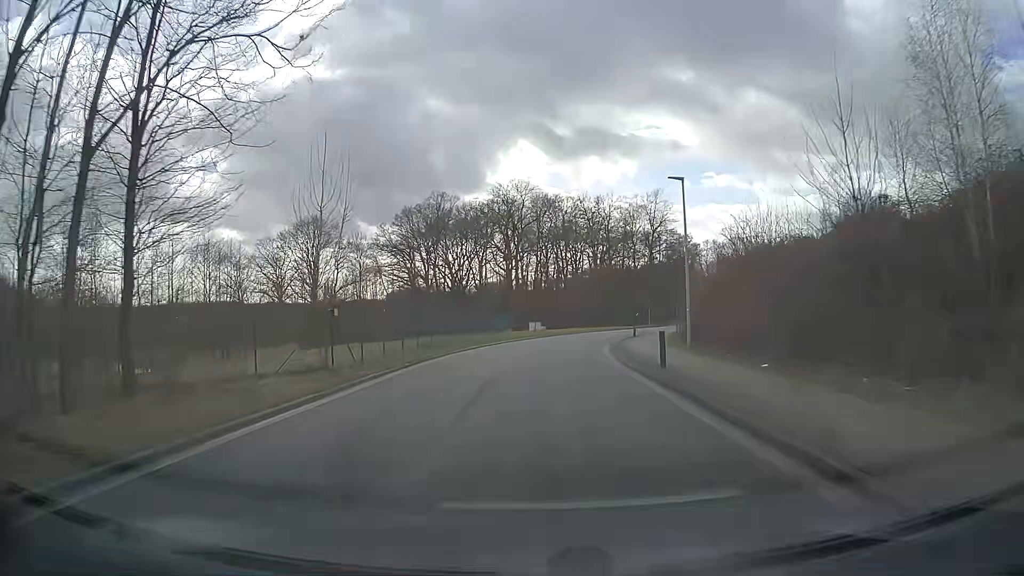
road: residential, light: Day
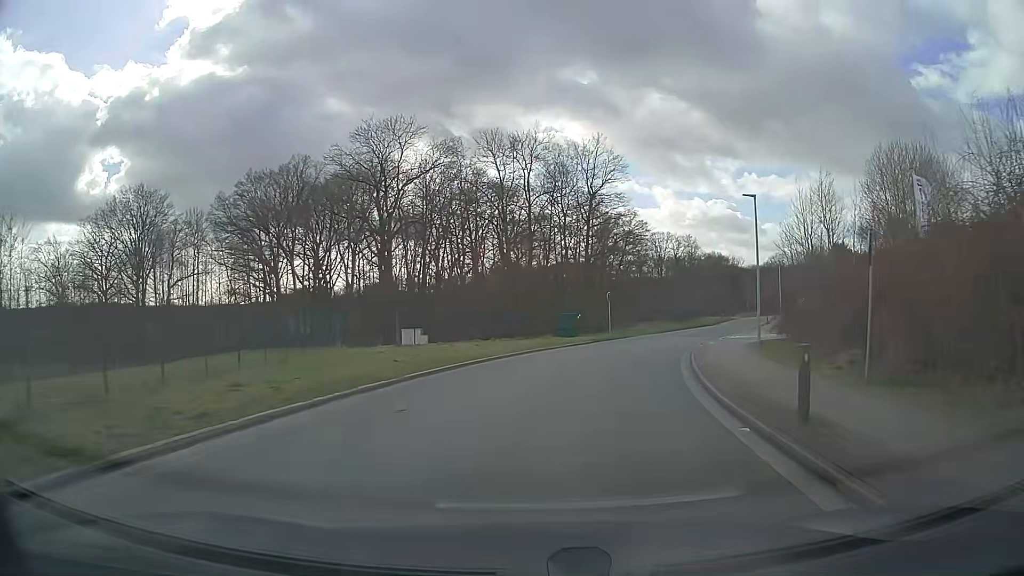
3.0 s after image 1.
(+1.6, +34.5) m; +8°
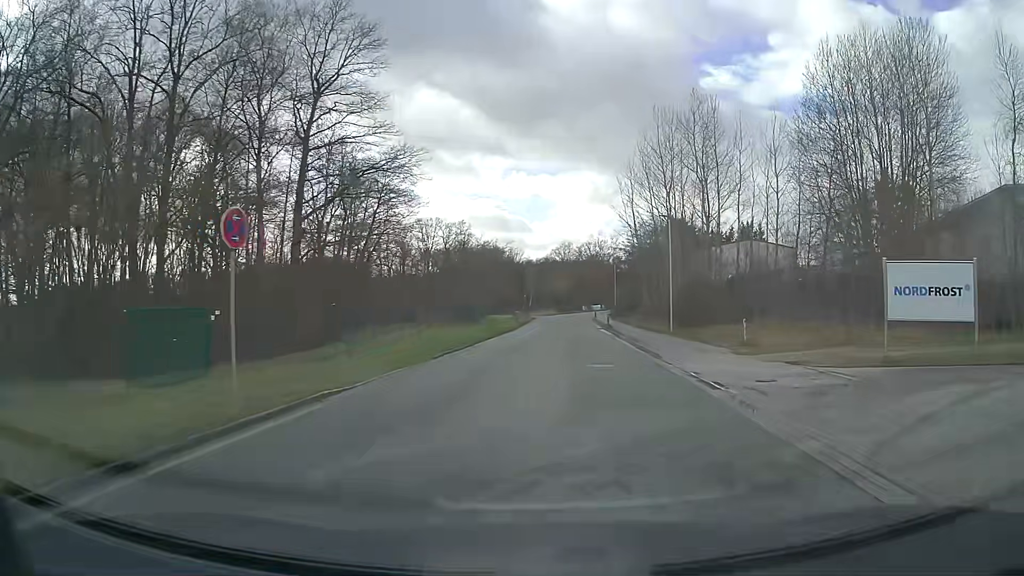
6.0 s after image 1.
(+5.4, +33.1) m; +20°
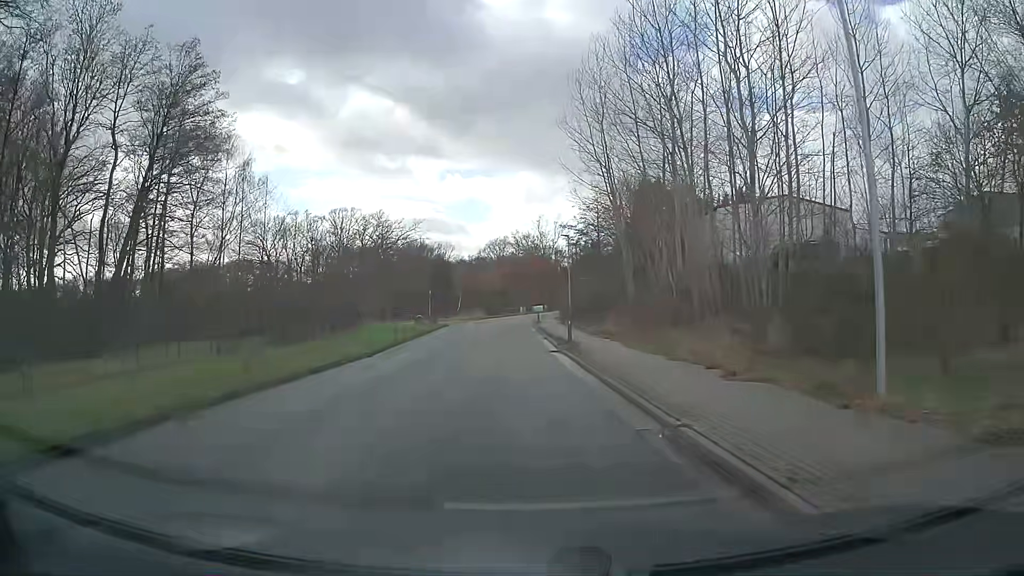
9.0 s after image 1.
(+2.2, +27.4) m; +5°
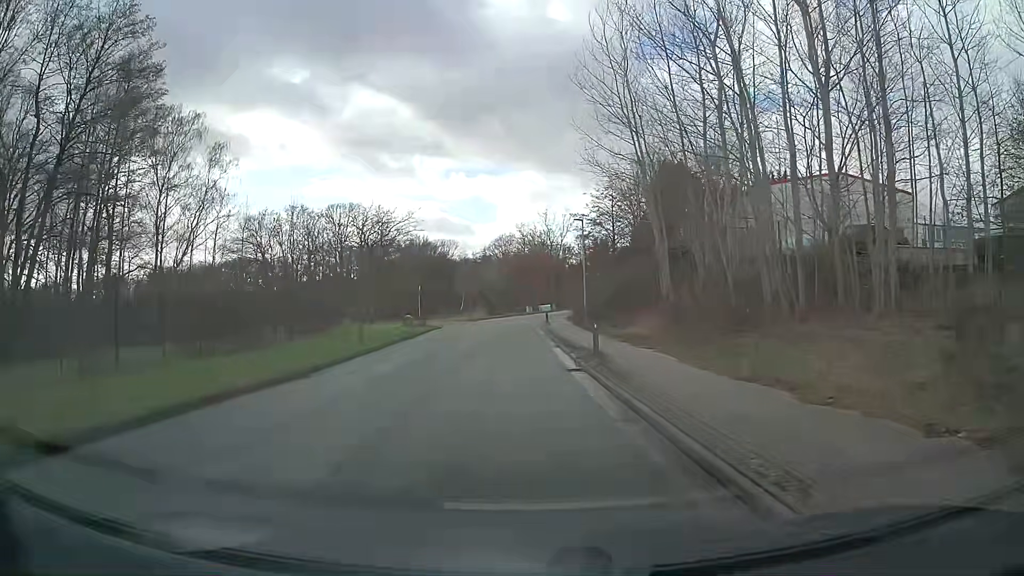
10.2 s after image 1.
(0.0, +7.5) m; -1°
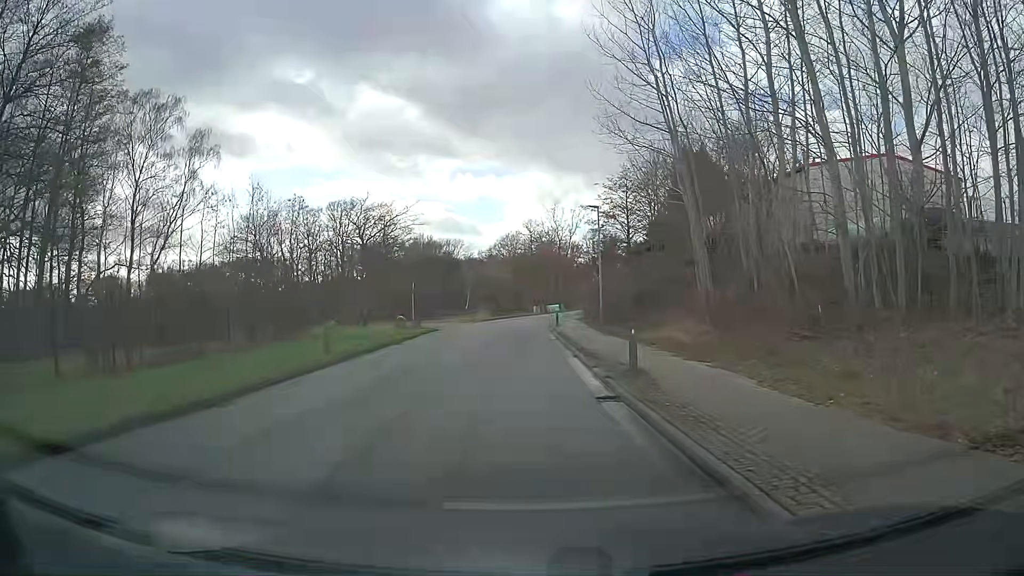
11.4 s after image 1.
(0.0, +4.9) m; +1°
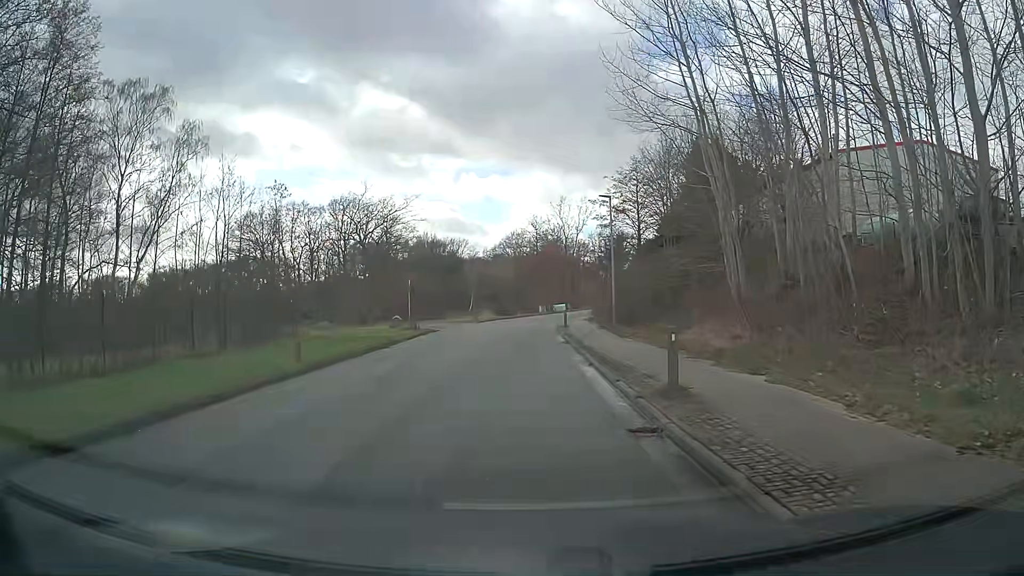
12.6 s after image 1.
(0.0, +2.8) m; 0°
